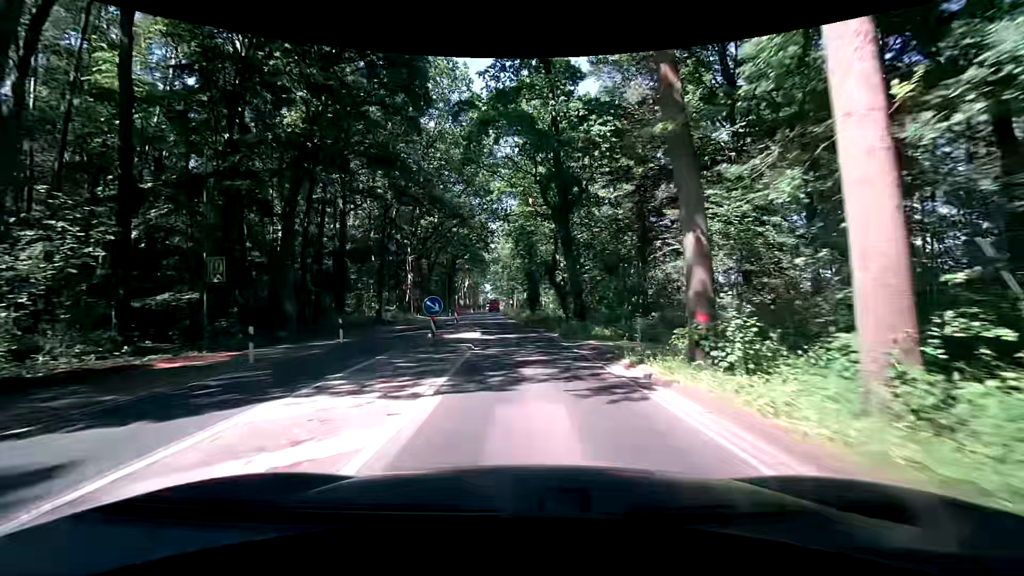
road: secondary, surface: asphalt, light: Day
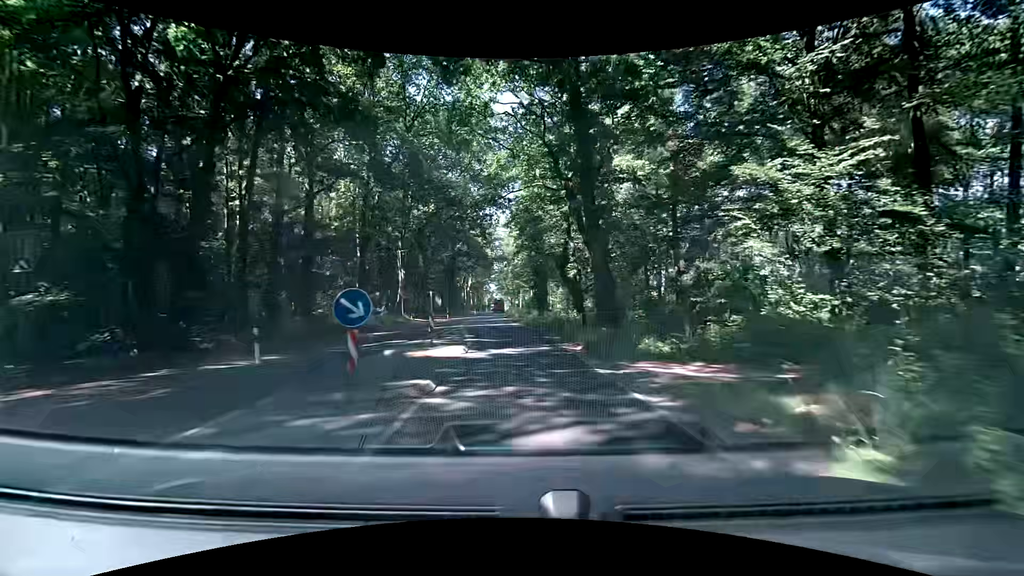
(-0.1, +7.6) m; -3°
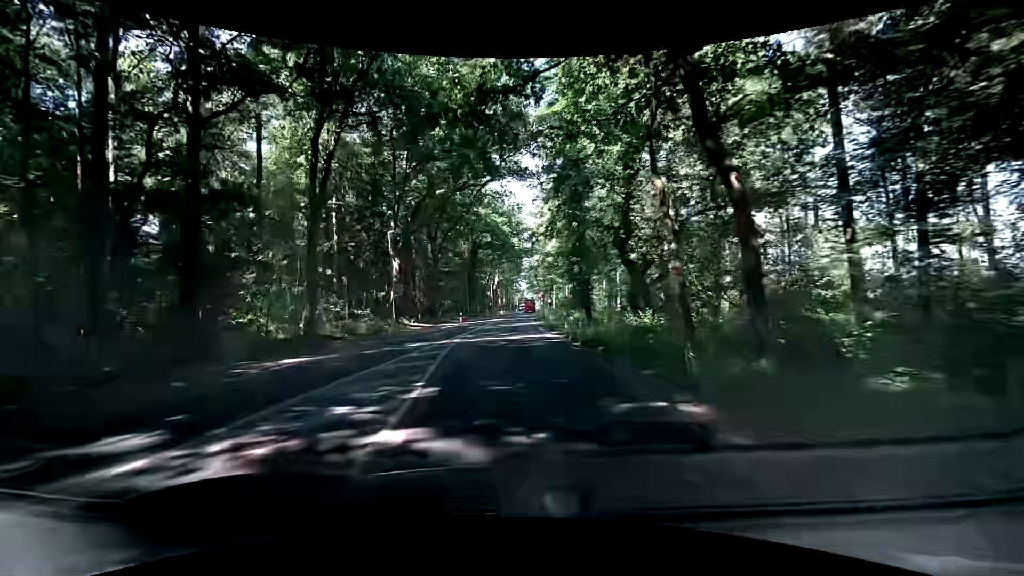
(0.0, +15.2) m; -1°
